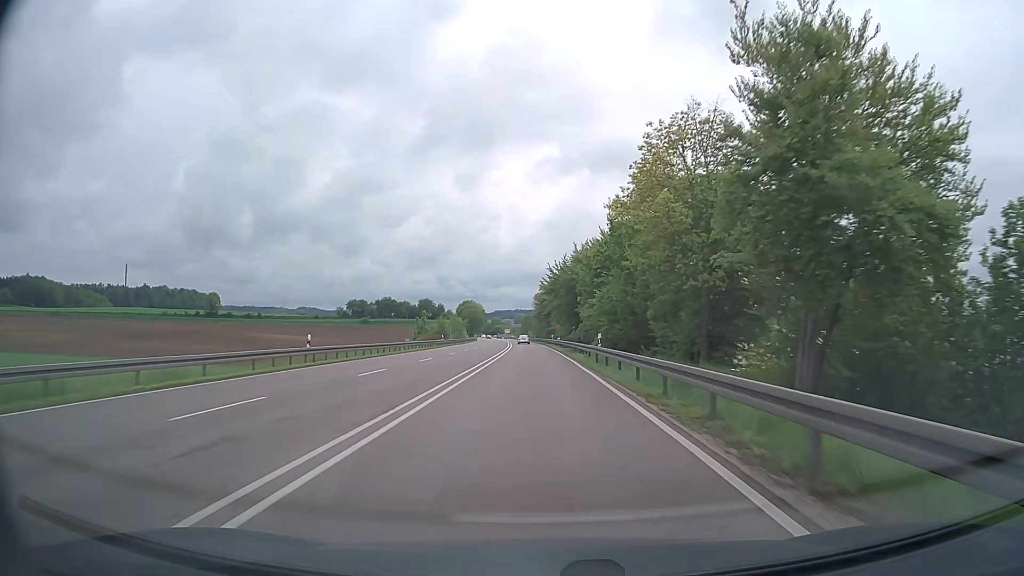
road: trunk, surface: asphalt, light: Day
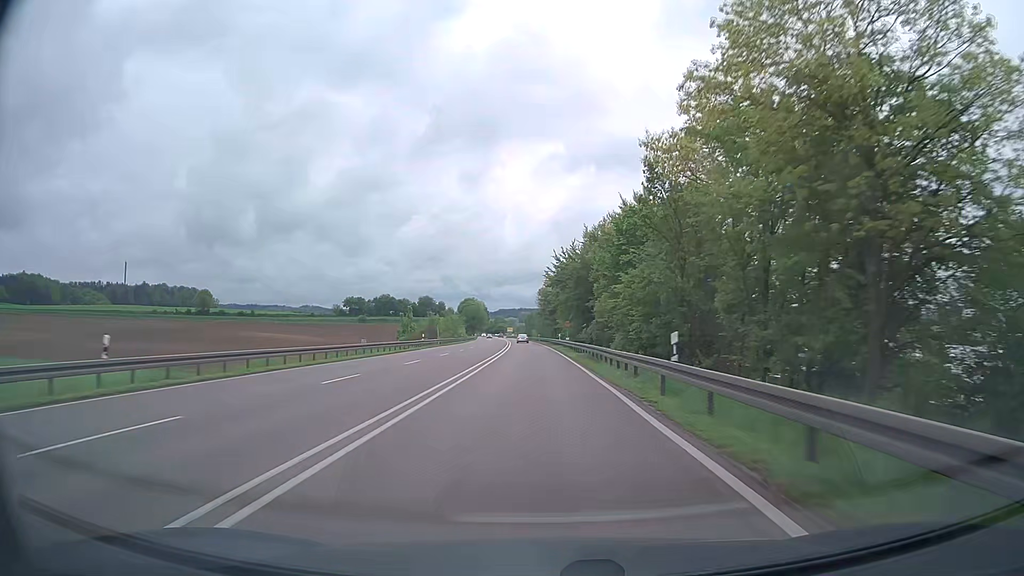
(-0.1, +15.9) m; 0°
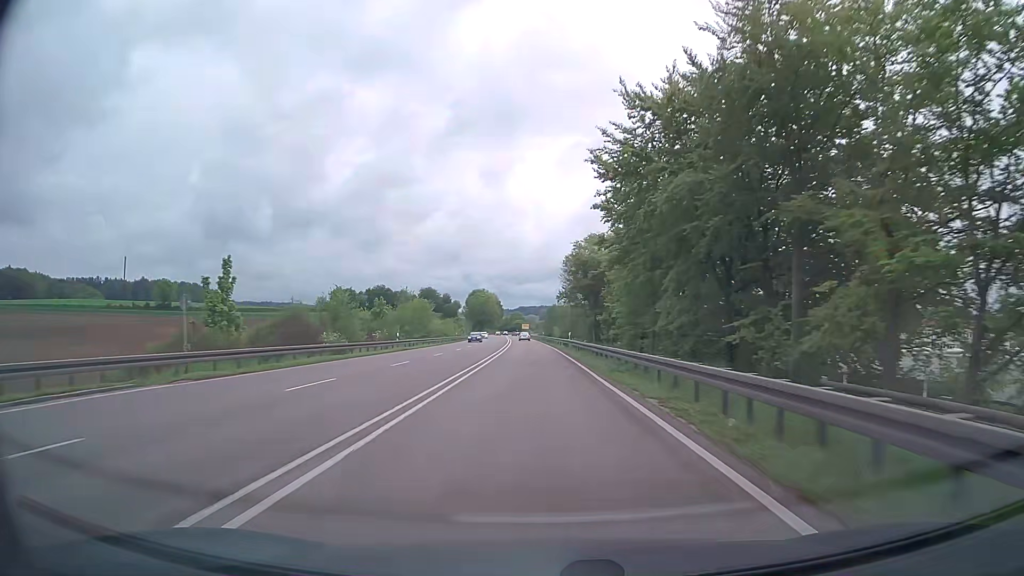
(-1.2, +63.4) m; -2°
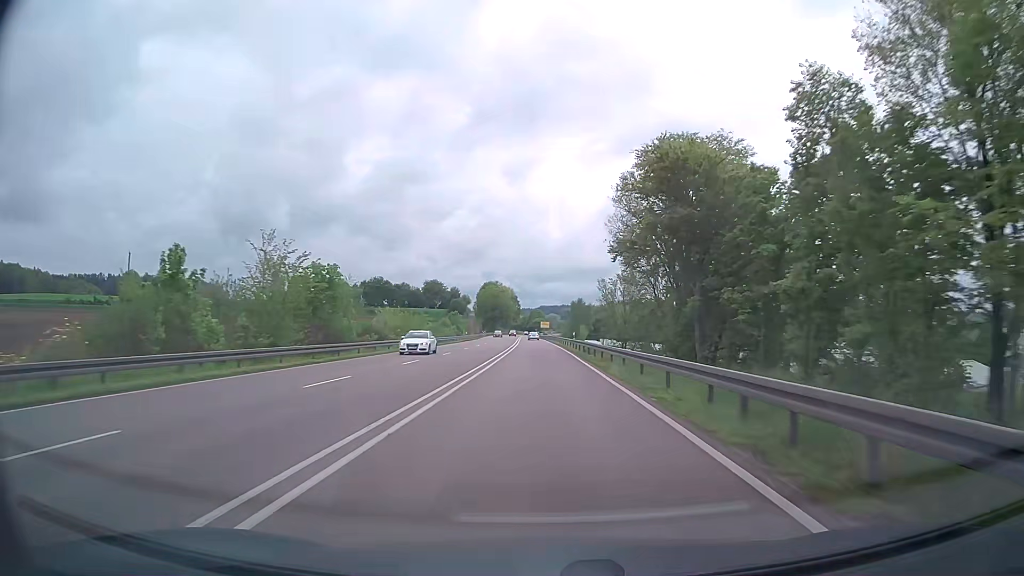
(-0.9, +47.6) m; -2°
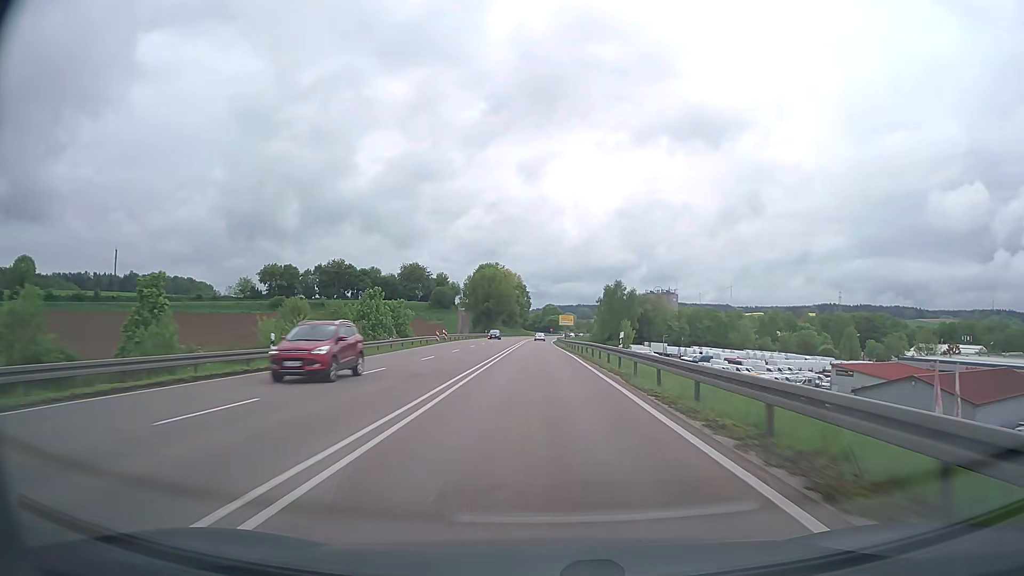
(-1.1, +79.3) m; -1°
(0, +10) (0, +20) (0, +30) (0, +40) (0, +50) (-1, +60) (-1, +70) (-1, +80) (-1, +90) (-1, +100) m
